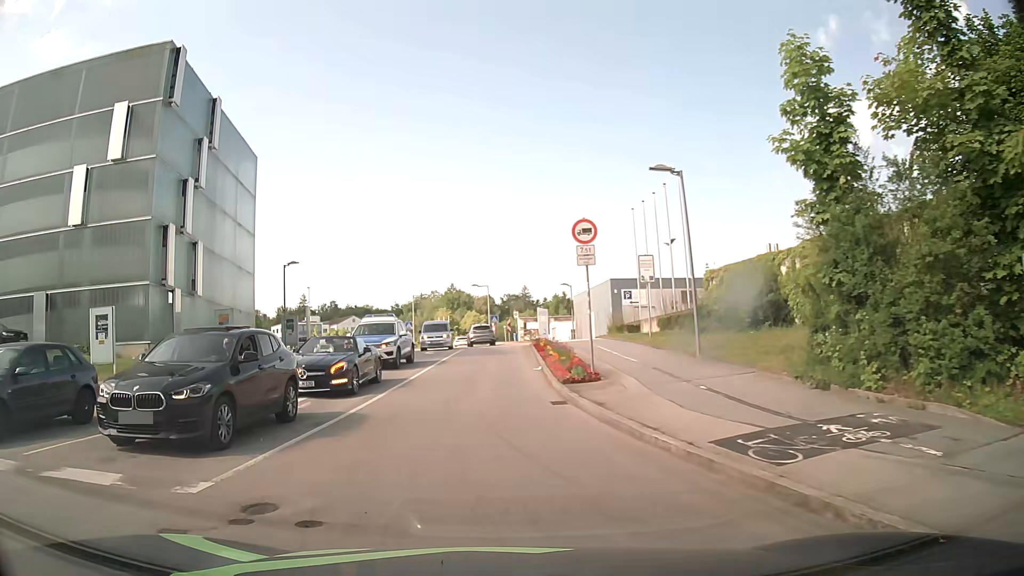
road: residential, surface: asphalt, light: Day
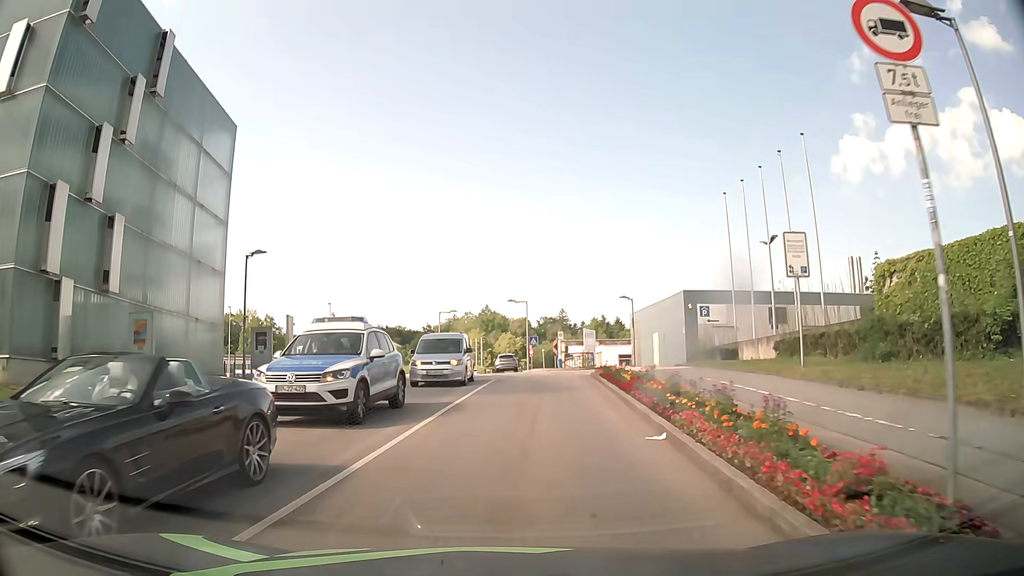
(-0.6, +11.8) m; -3°
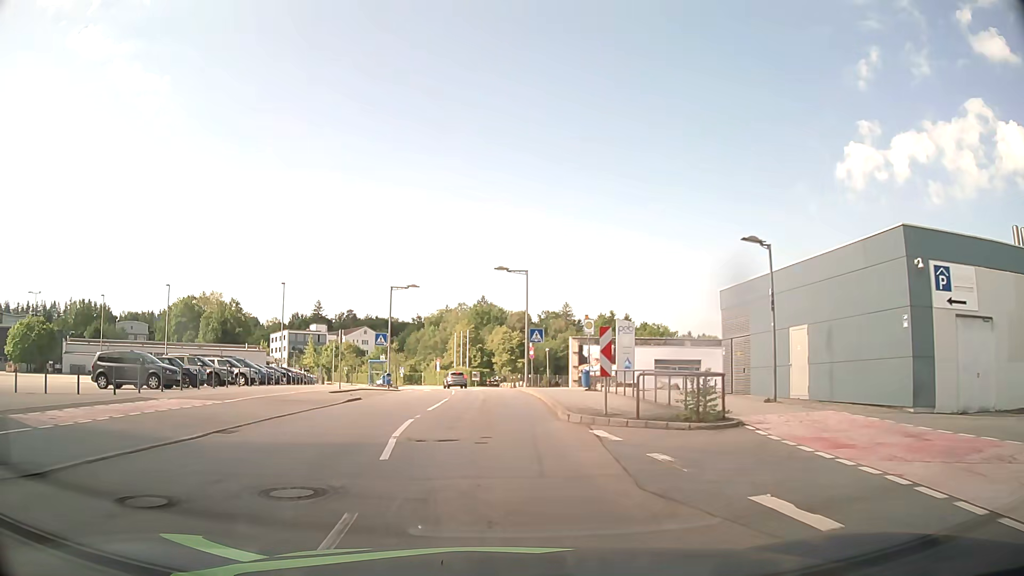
(+0.9, +26.6) m; 0°
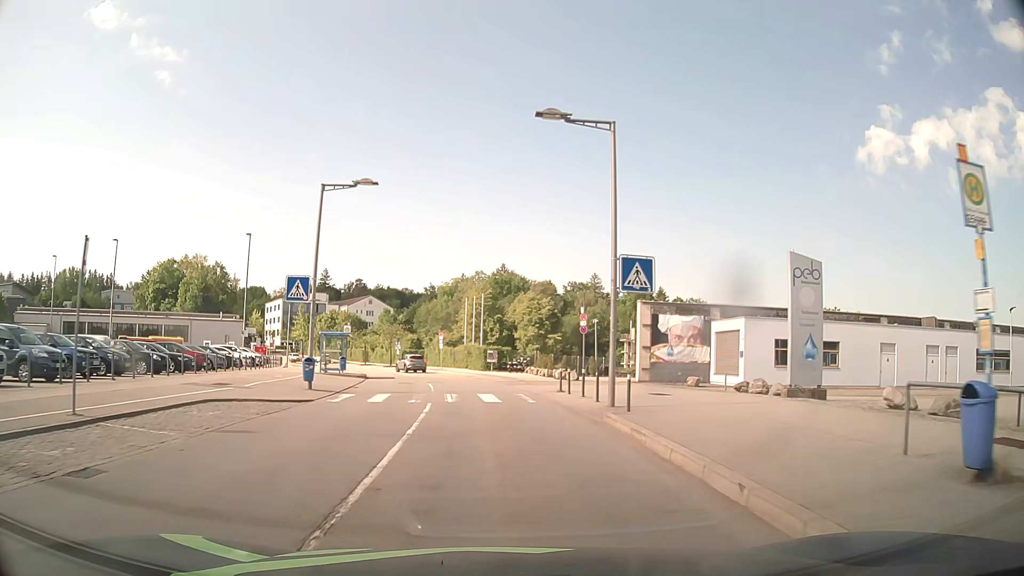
(-0.9, +24.1) m; -2°
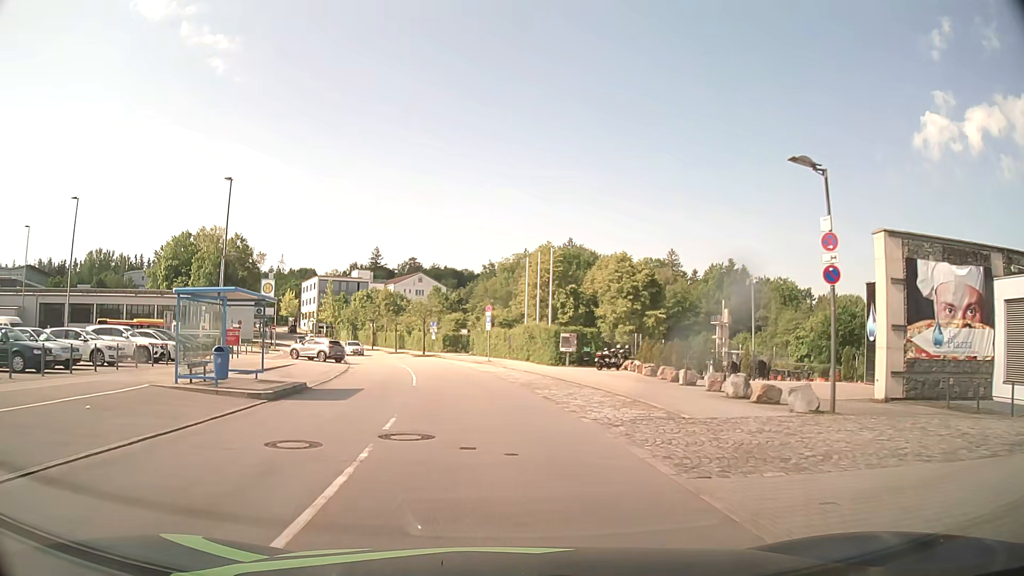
(-1.0, +23.8) m; -5°
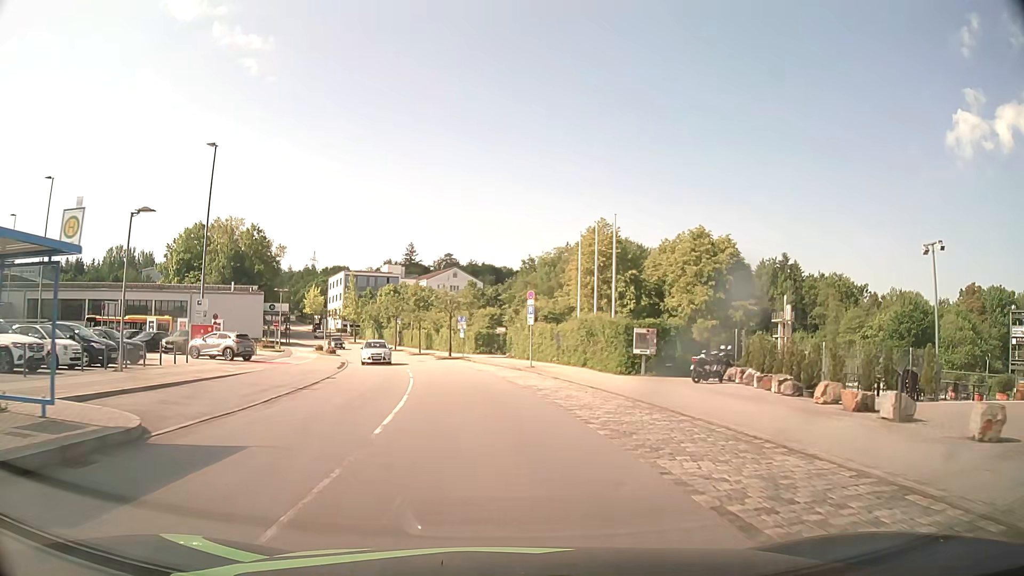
(-0.4, +11.9) m; -3°
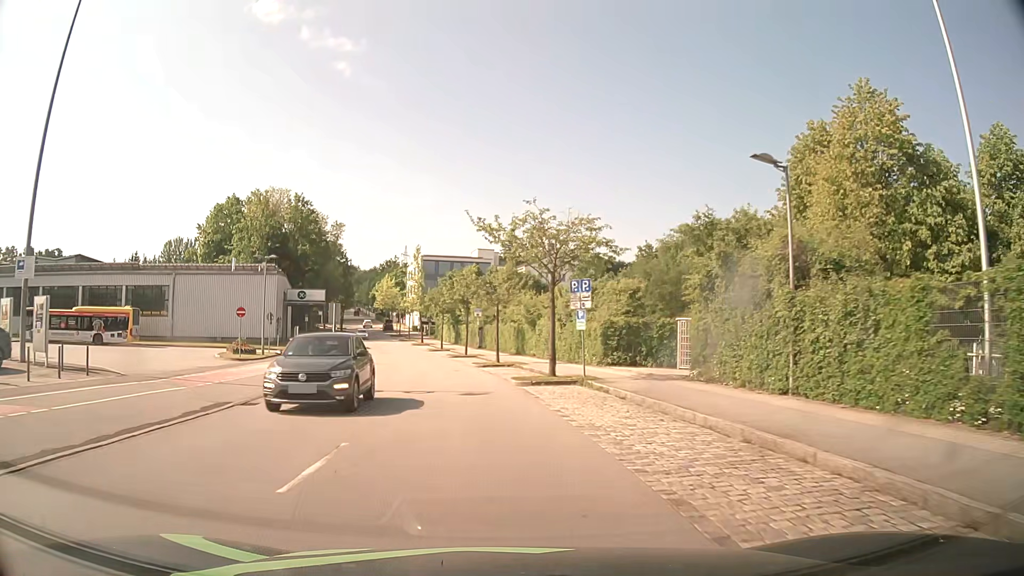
(-2.1, +30.0) m; -9°
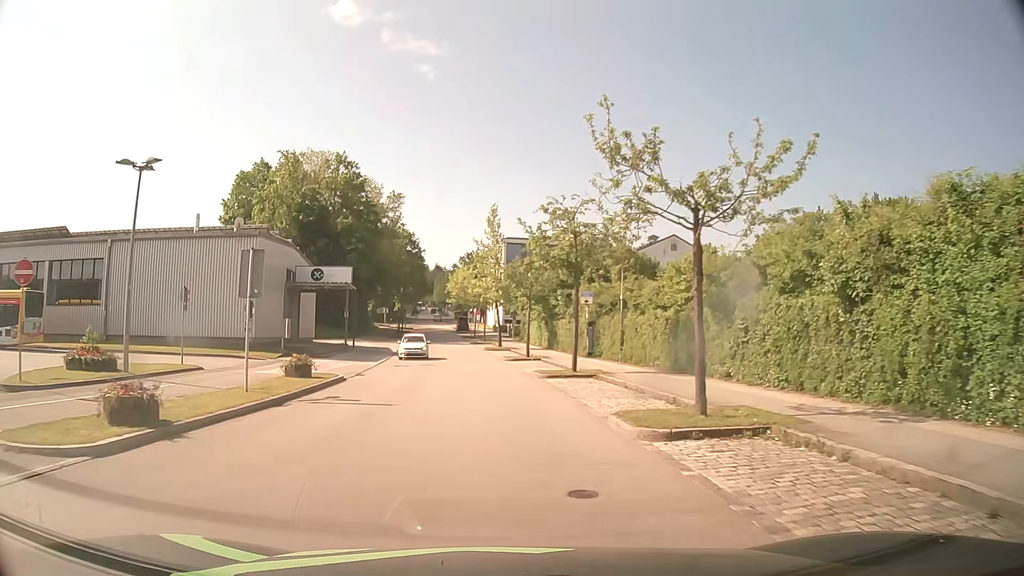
(-1.9, +24.7) m; -8°
(0, +10) (-1, +20) (-1, +30) (-2, +40) (-3, +50) (-5, +60) (-6, +70) (-7, +80) (-8, +90) (-10, +99) m
